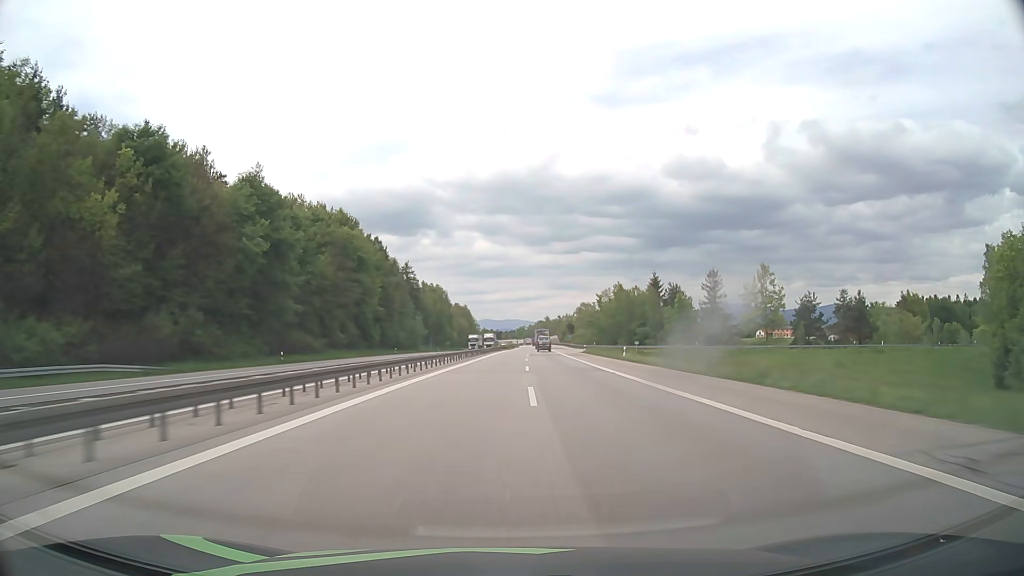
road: motorway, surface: asphalt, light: Day
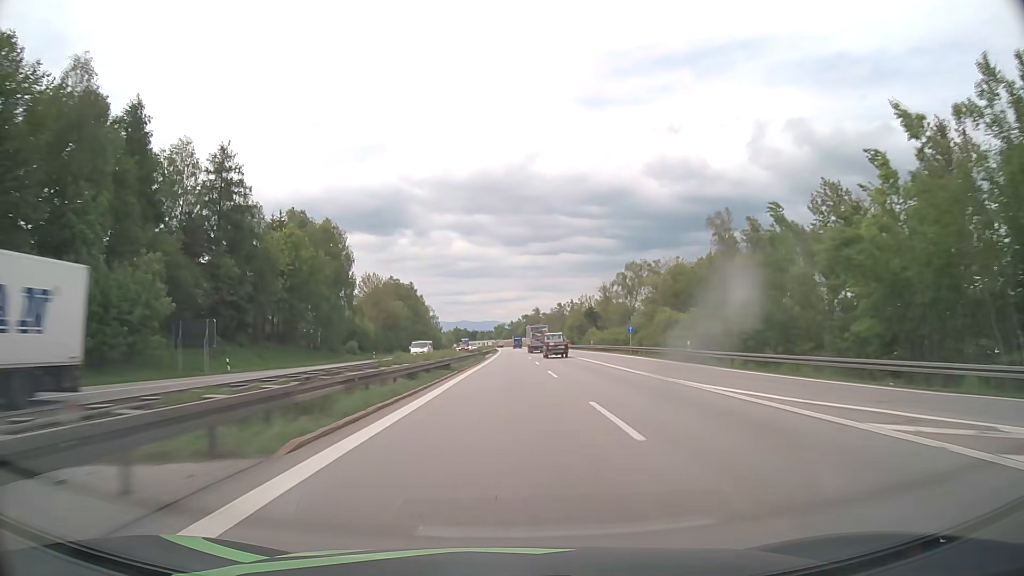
(+2.0, +111.2) m; +2°
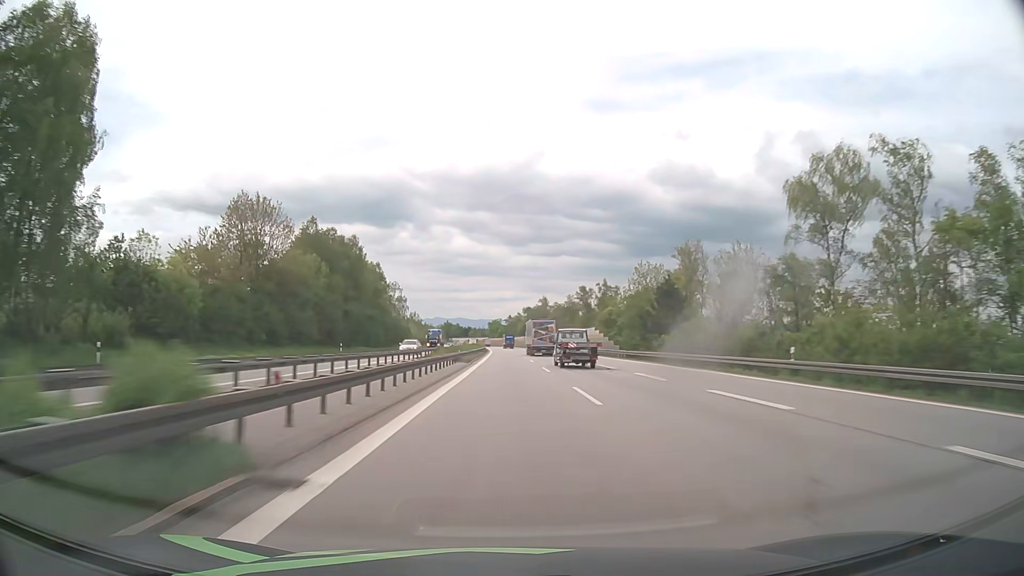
(+0.2, +66.8) m; 0°
(0, +10) (0, +20) (0, +30) (0, +40) (0, +50) (0, +60) (0, +70) (0, +80) (0, +90) (-1, +100) m
